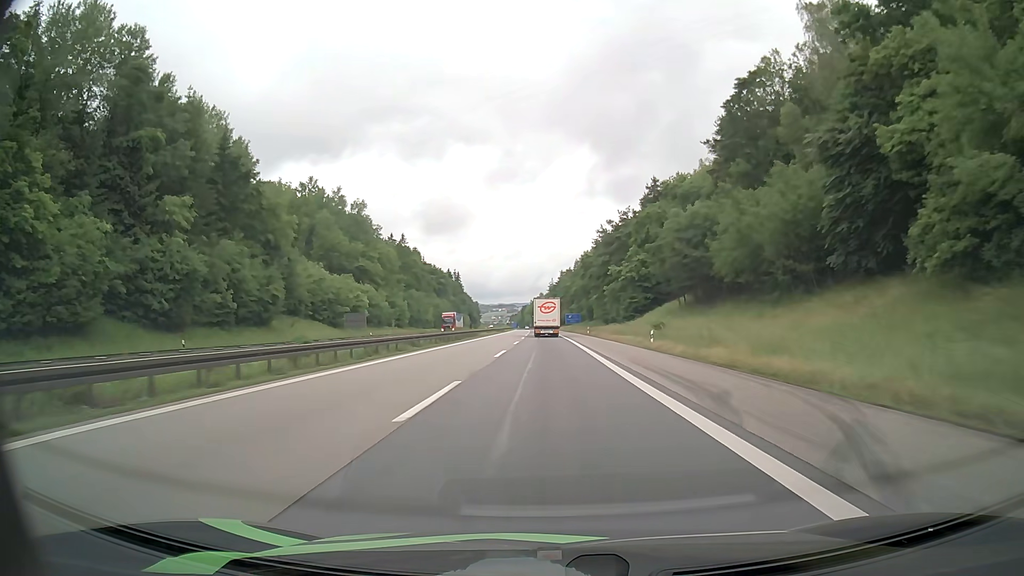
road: motorway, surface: asphalt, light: Day
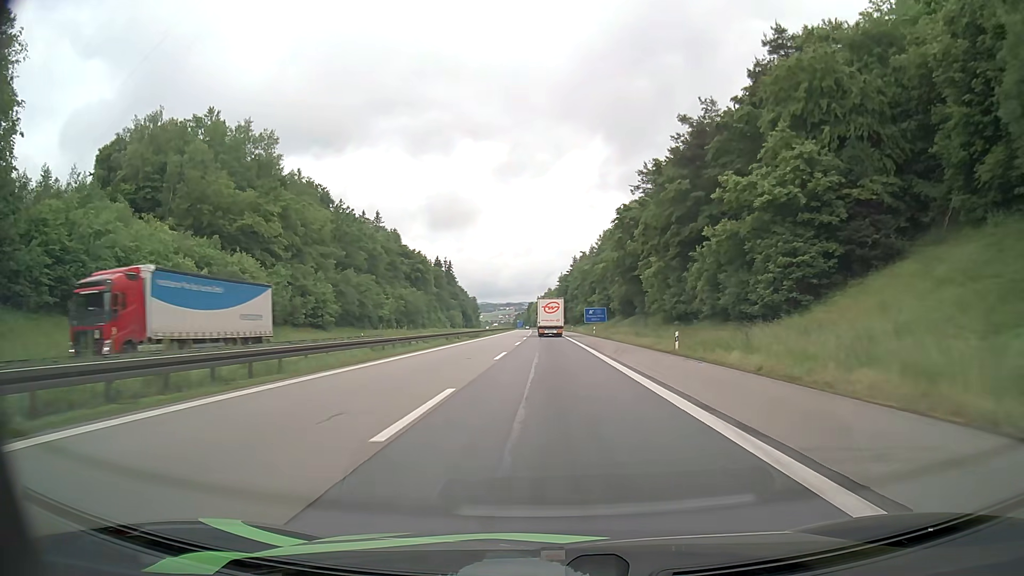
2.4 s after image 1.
(-0.4, +55.8) m; -1°
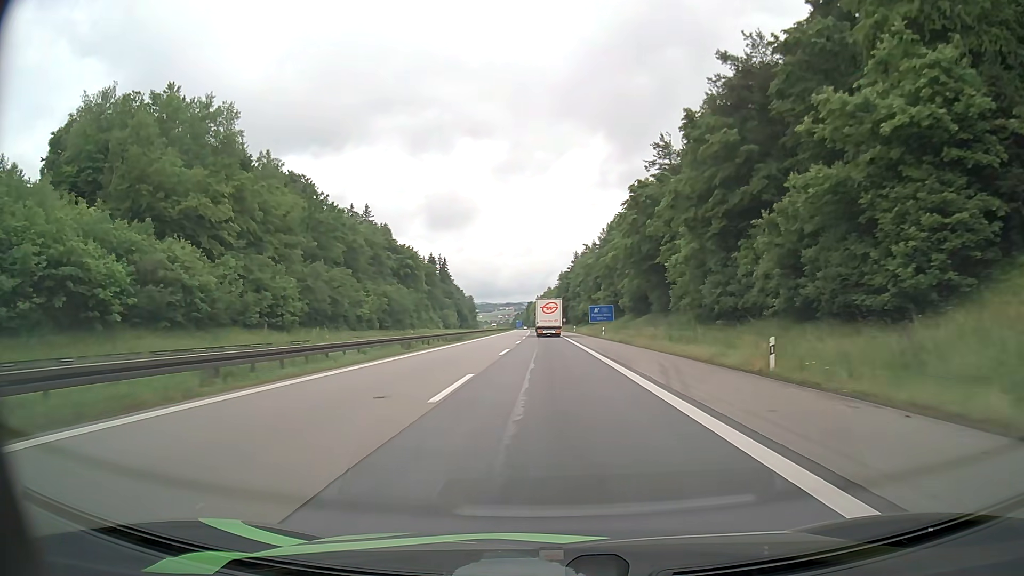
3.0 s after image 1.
(0.0, +13.7) m; 0°
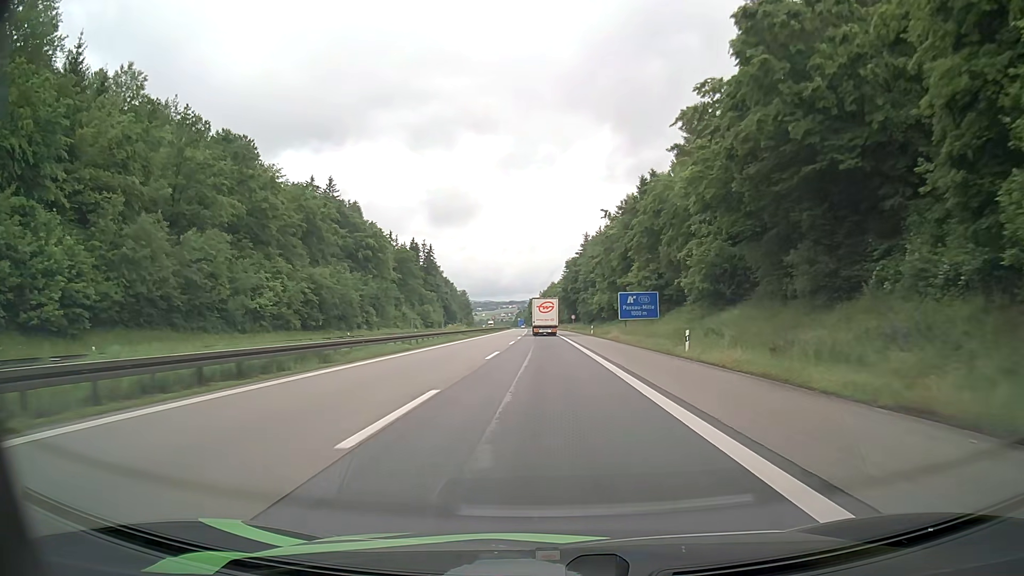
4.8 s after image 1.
(0.0, +40.4) m; 0°
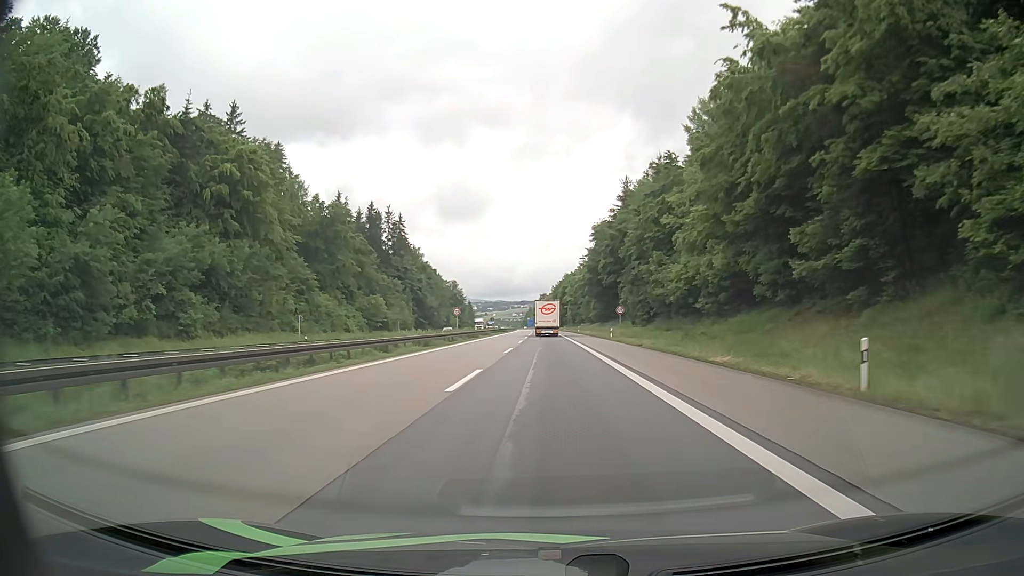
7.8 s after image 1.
(-0.8, +65.6) m; -1°
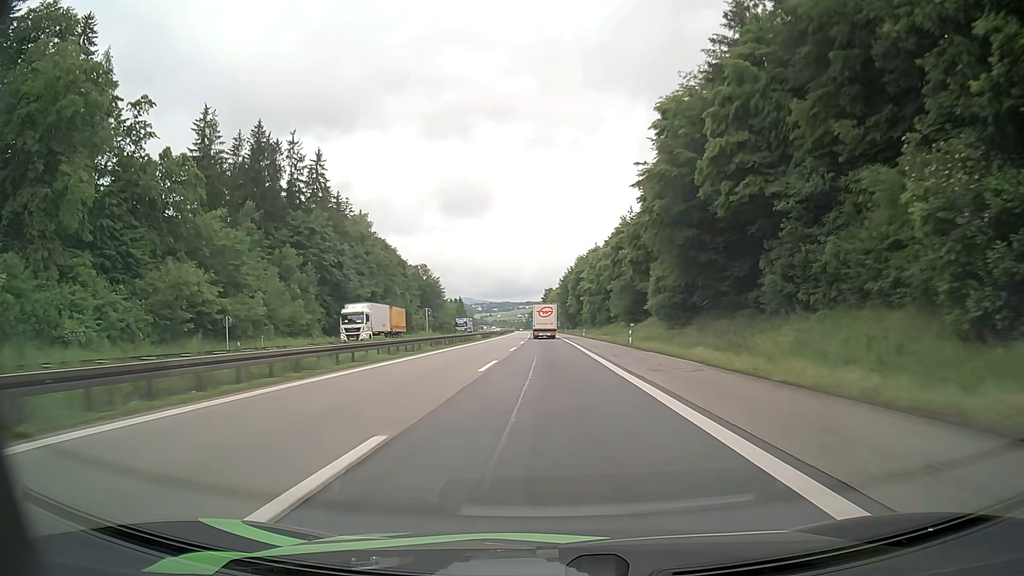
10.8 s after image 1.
(-0.3, +65.7) m; -1°
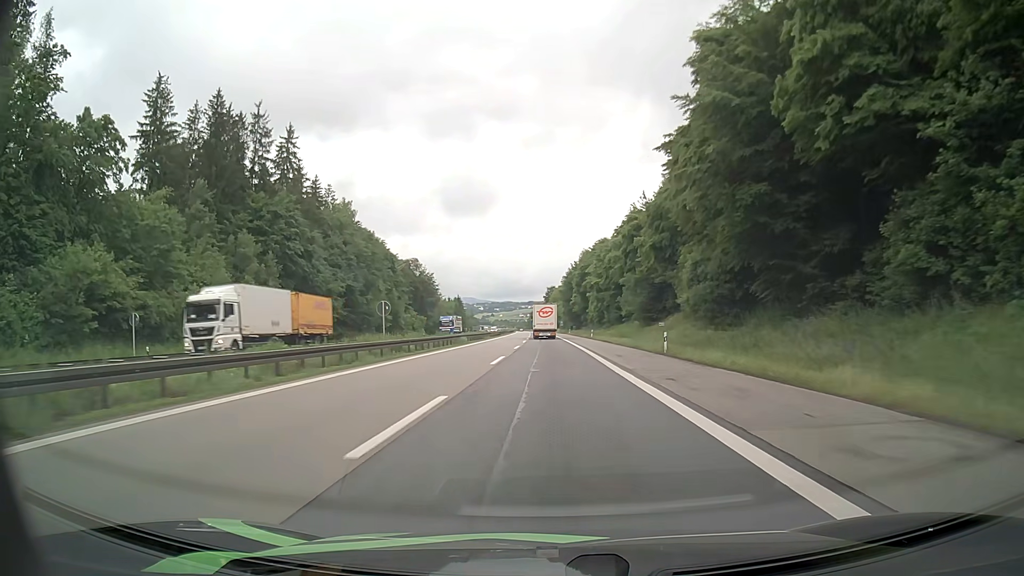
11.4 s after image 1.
(0.0, +13.6) m; 0°
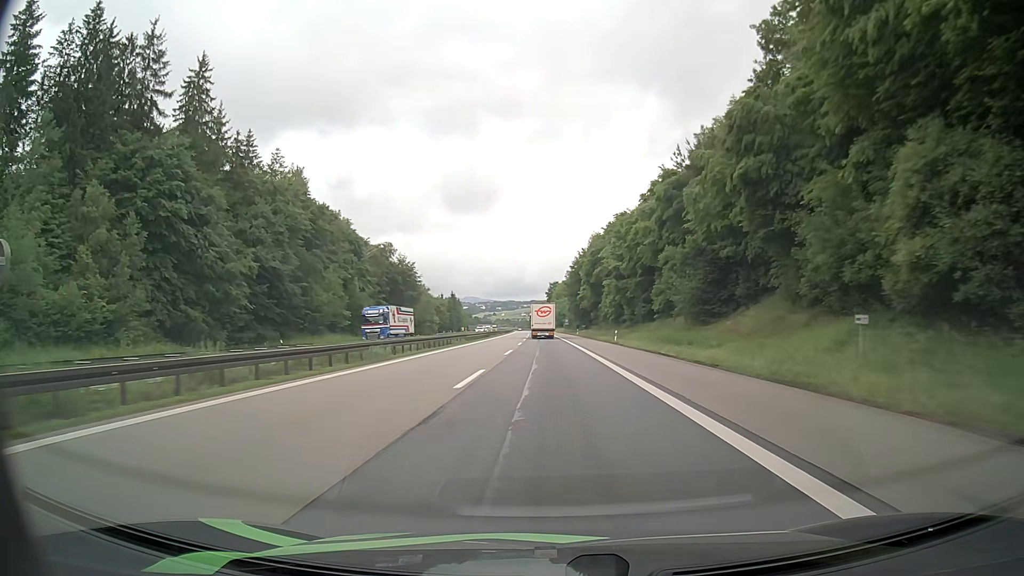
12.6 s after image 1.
(-0.1, +27.6) m; 0°
(0, +10) (0, +20) (0, +30) (0, +40) (0, +50) (0, +60) (0, +70) (-1, +80) (-1, +90) (-1, +100) m
